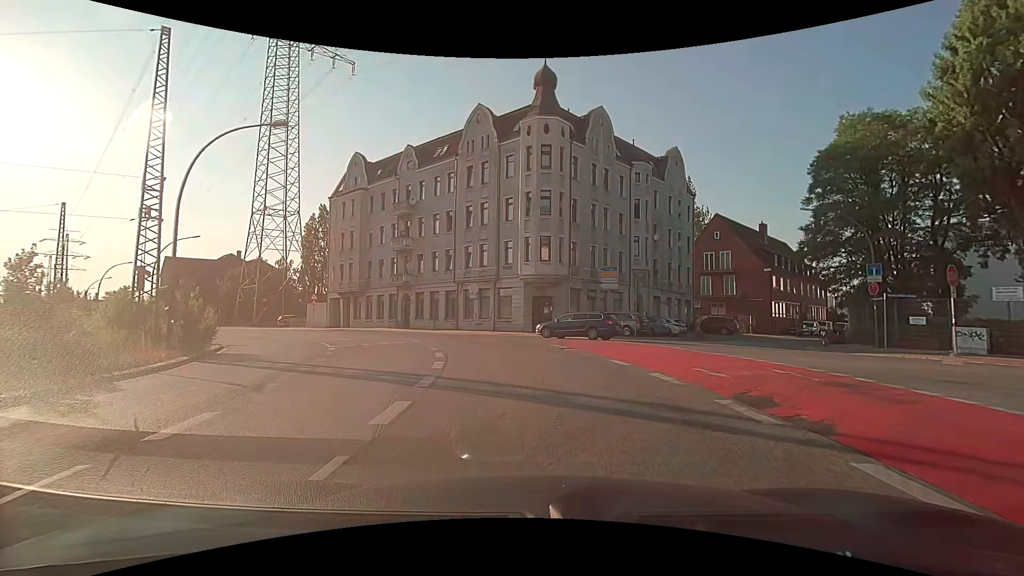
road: secondary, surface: asphalt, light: Day
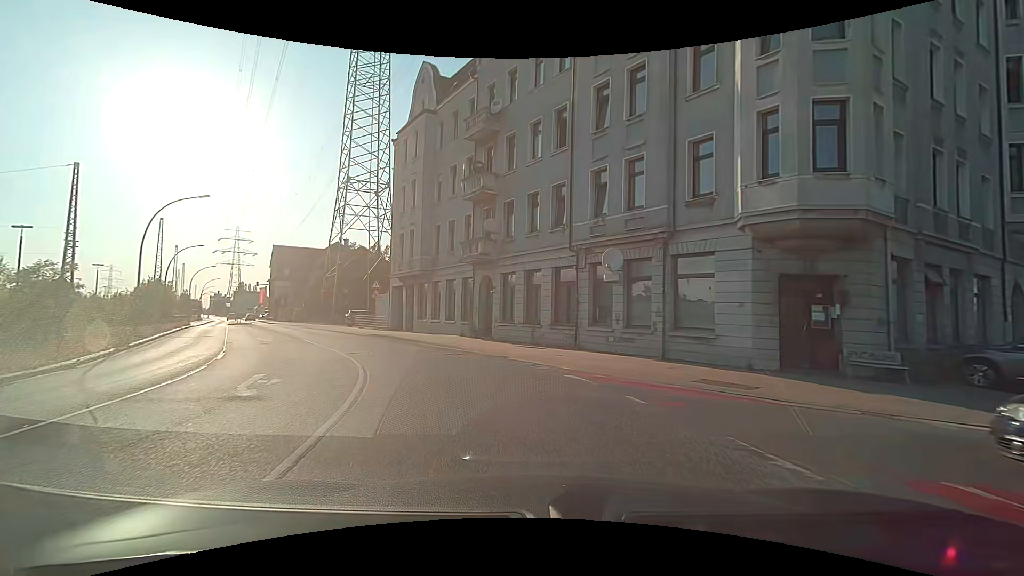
(-2.2, +22.0) m; -14°
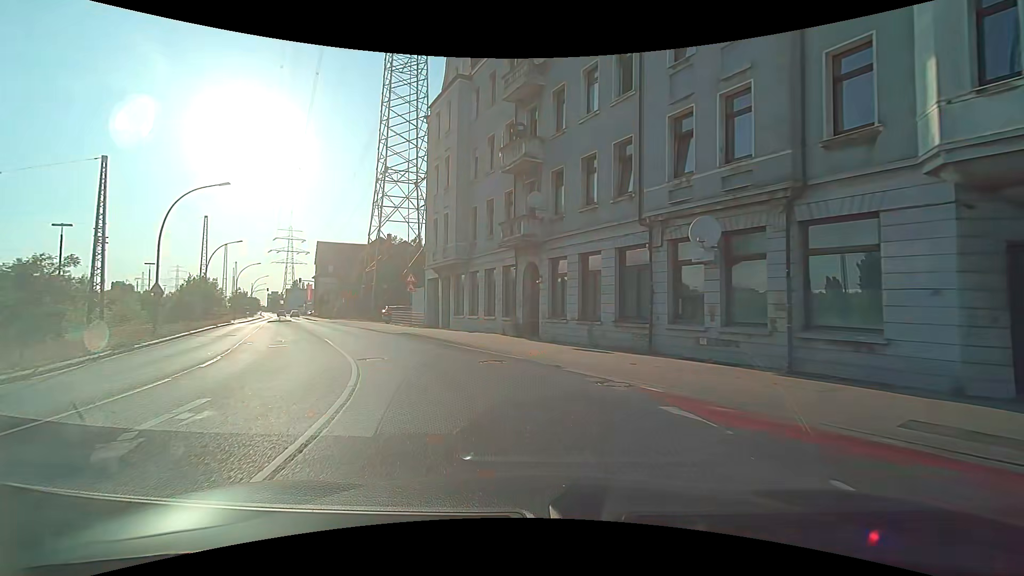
(-0.3, +4.5) m; -5°
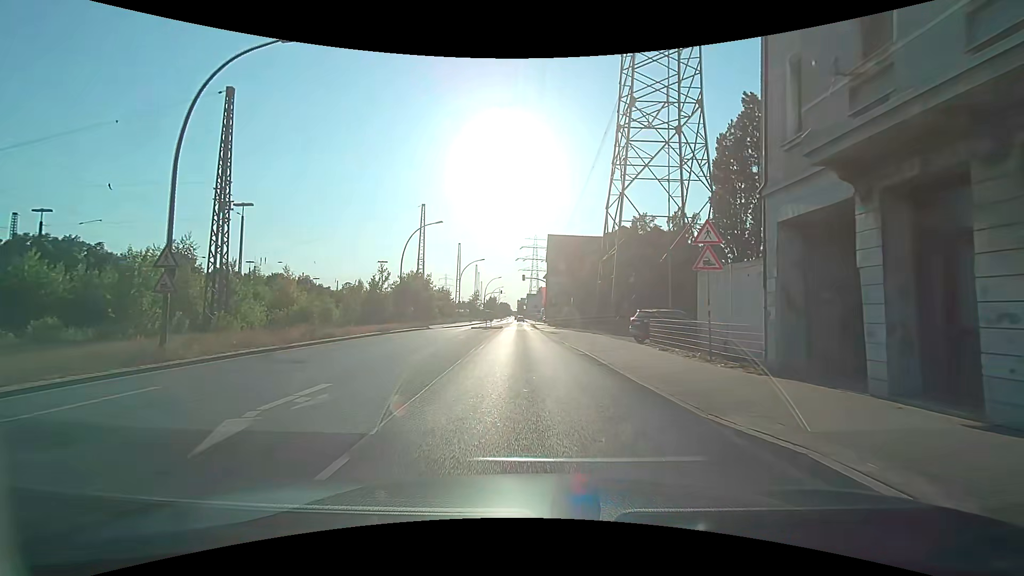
(-6.6, +22.0) m; -29°
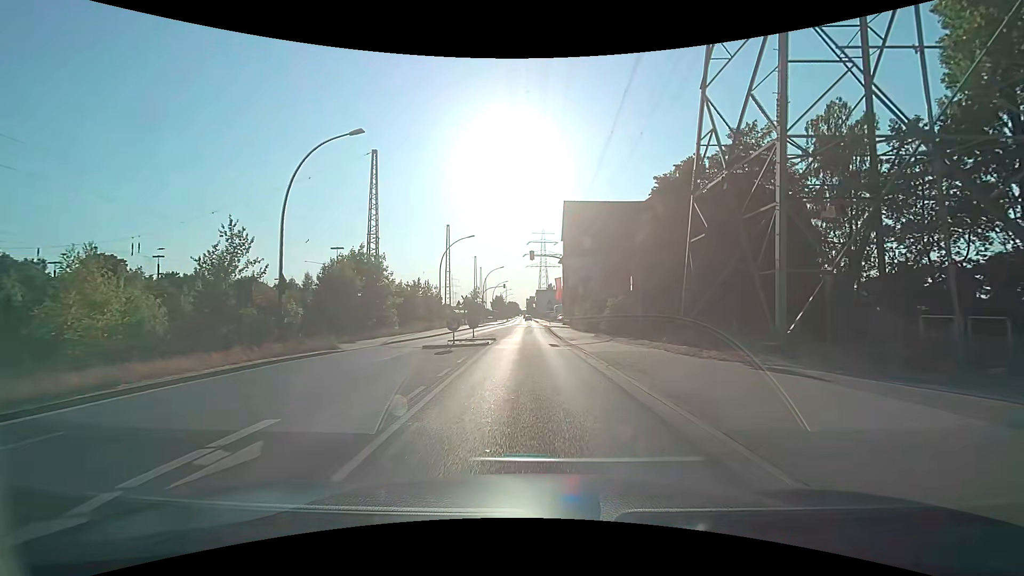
(-0.3, +24.1) m; 0°
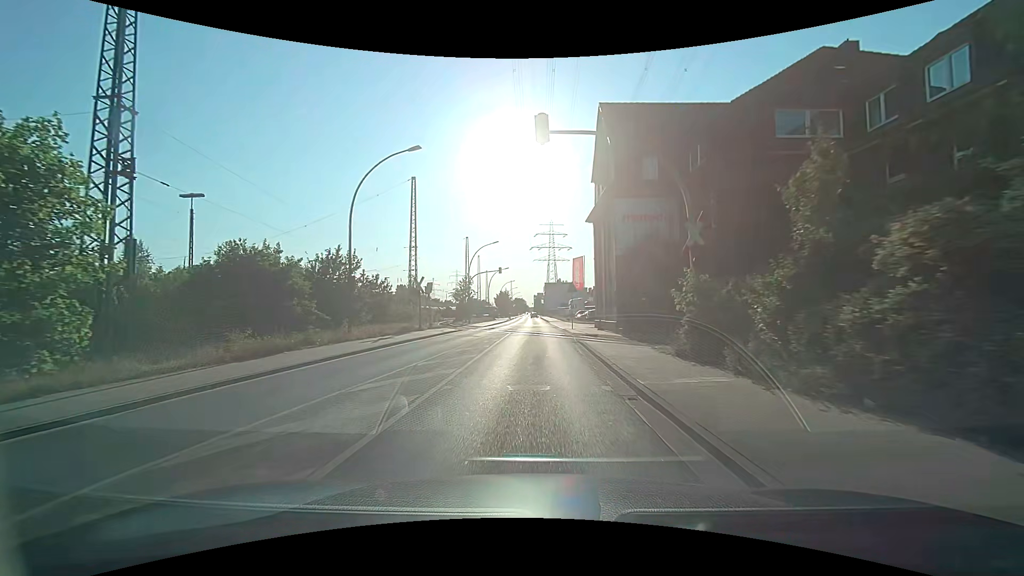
(-0.2, +28.5) m; -2°
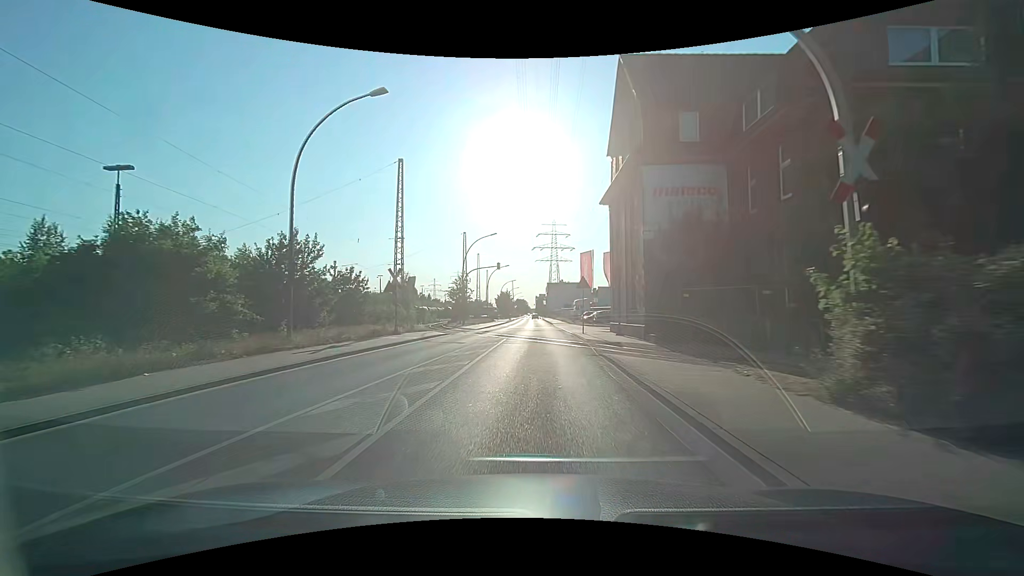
(+0.1, +6.7) m; +1°
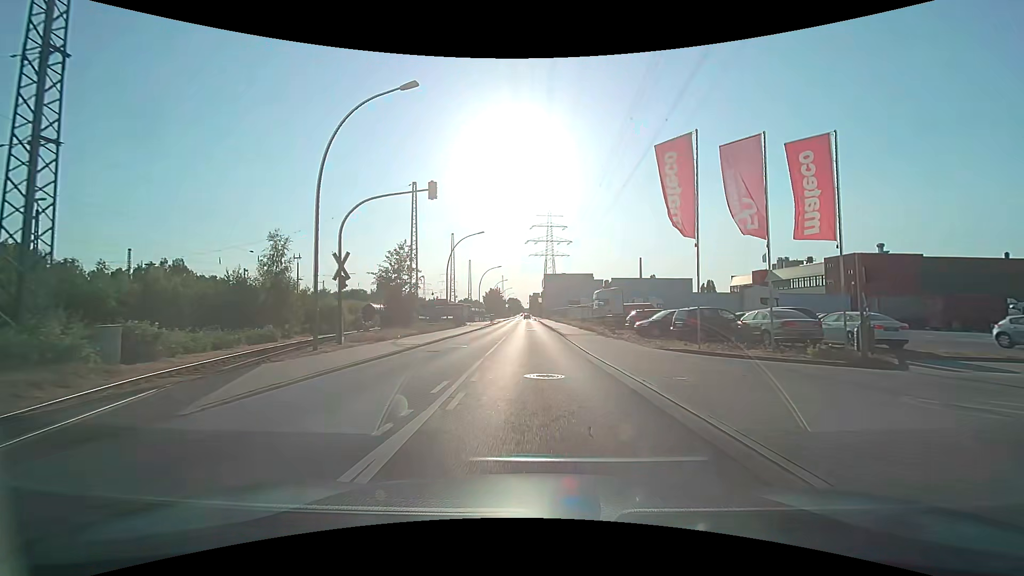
(0.0, +35.5) m; +1°
(0, +10) (0, +20) (0, +30) (0, +40) (0, +50) (-1, +60) (-1, +70) (-1, +80) (-1, +90) (-1, +100) m
